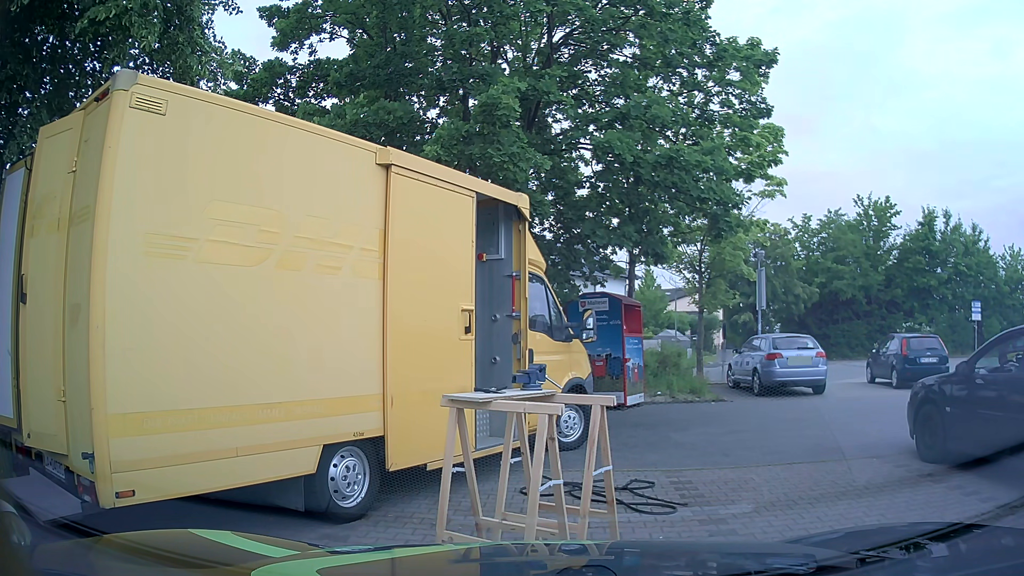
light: Day
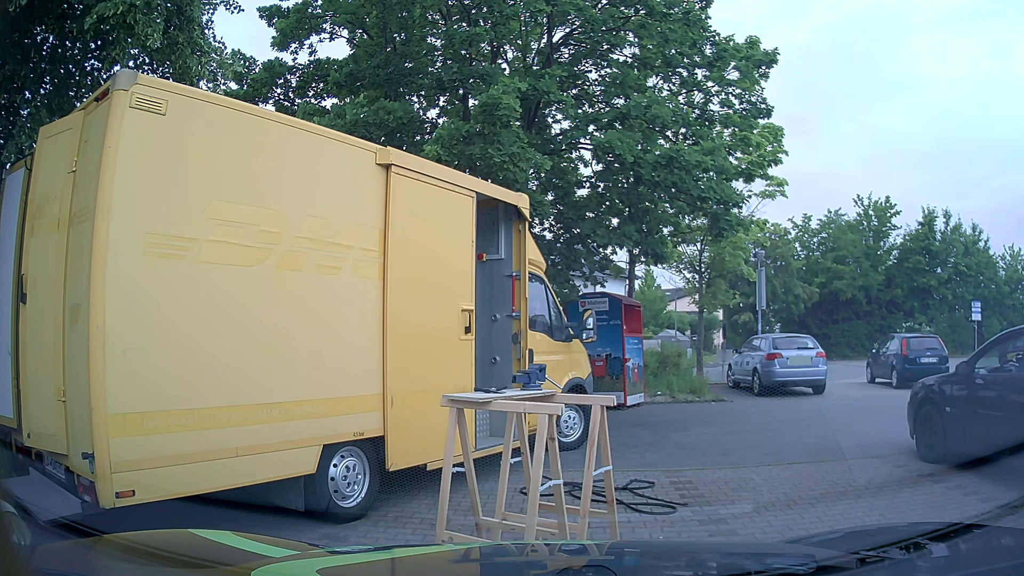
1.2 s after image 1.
(0.0, 0.0) m; 0°
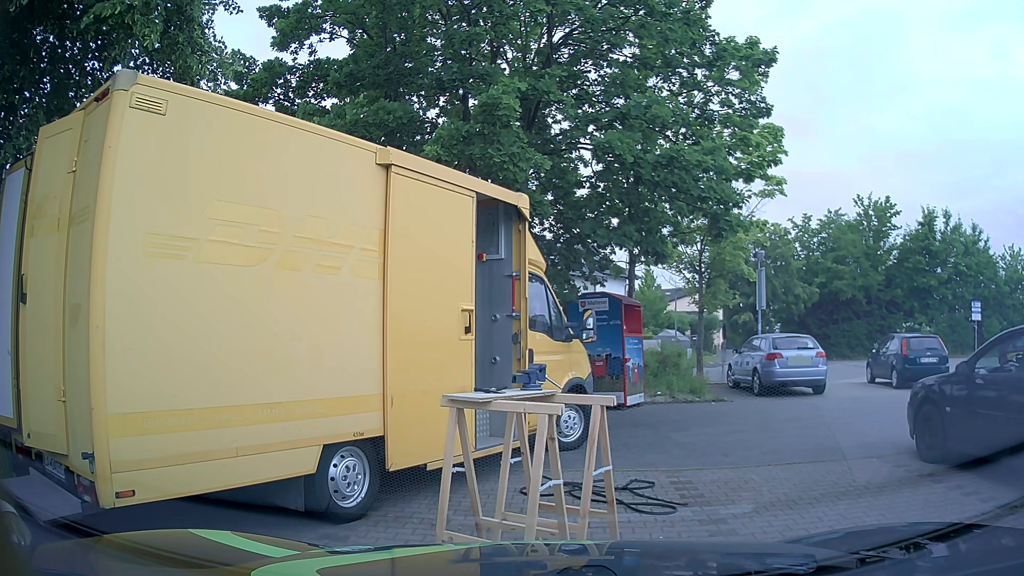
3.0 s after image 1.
(0.0, 0.0) m; 0°
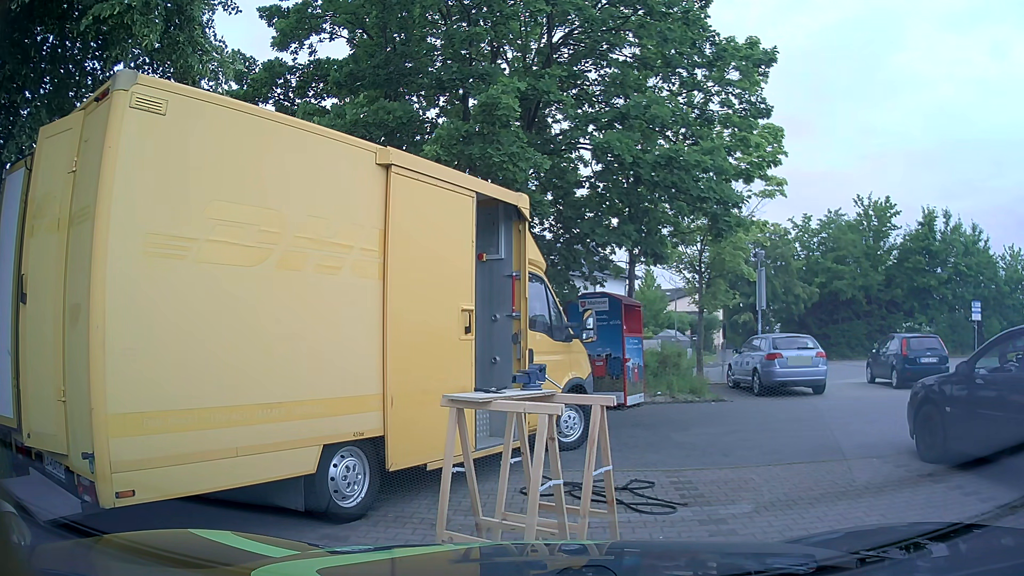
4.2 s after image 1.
(0.0, 0.0) m; 0°
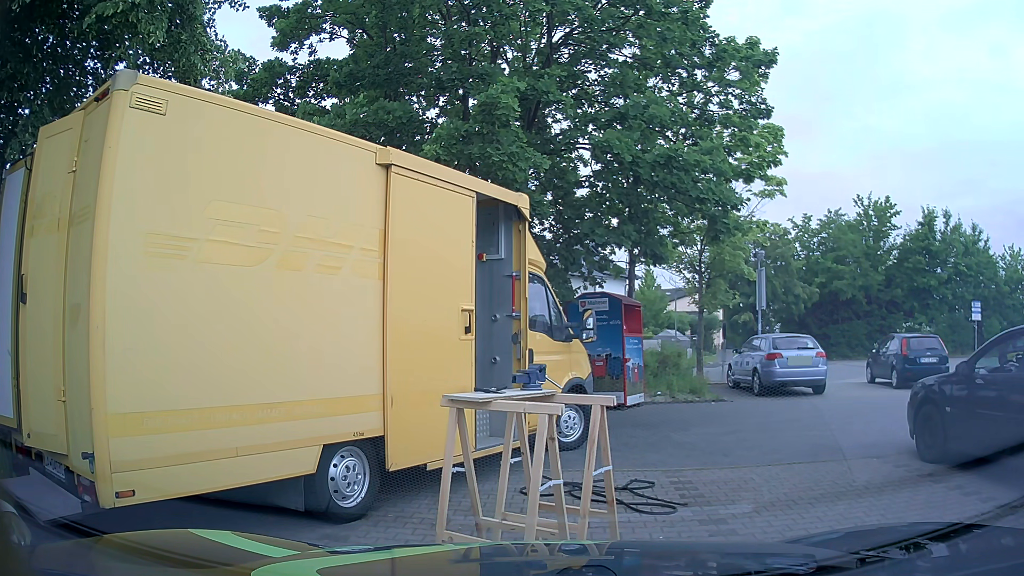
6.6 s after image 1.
(0.0, 0.0) m; 0°
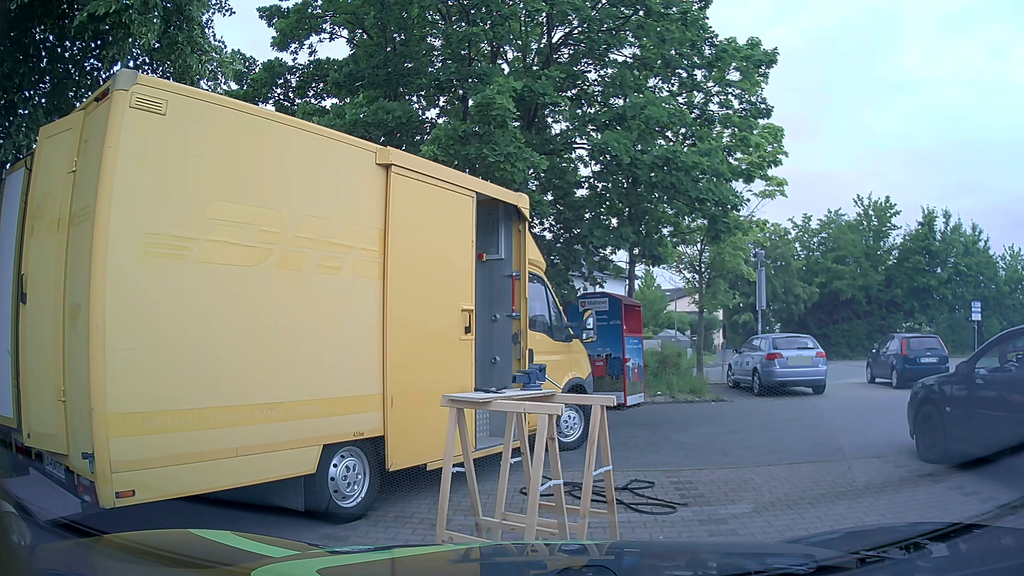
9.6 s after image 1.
(0.0, 0.0) m; 0°
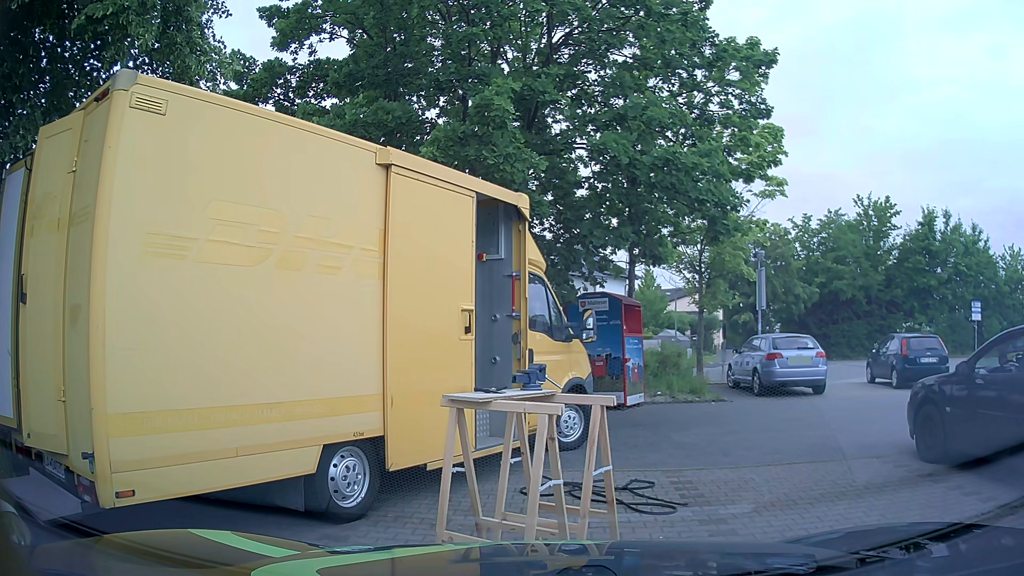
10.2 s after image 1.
(0.0, 0.0) m; 0°
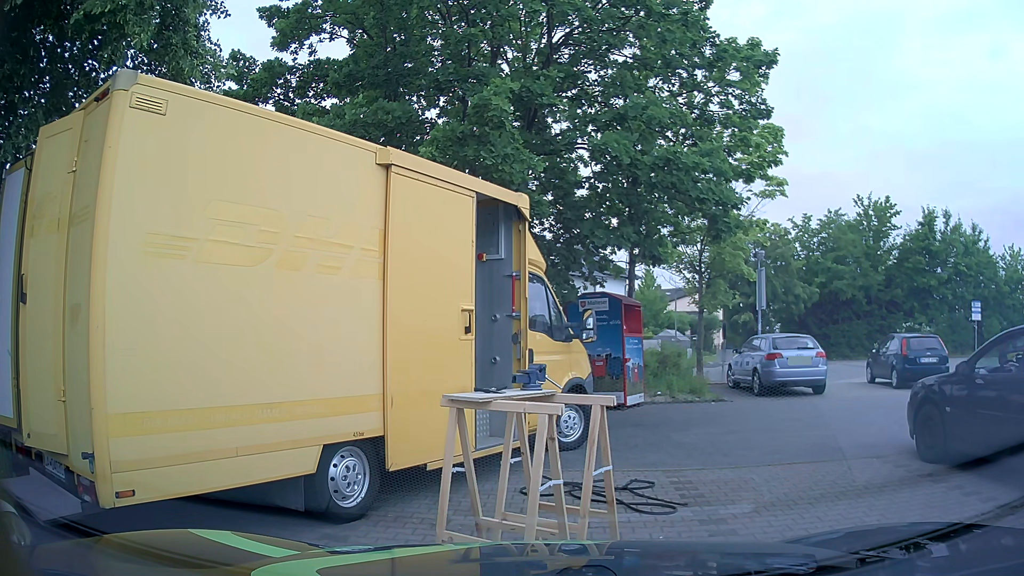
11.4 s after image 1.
(0.0, 0.0) m; 0°
